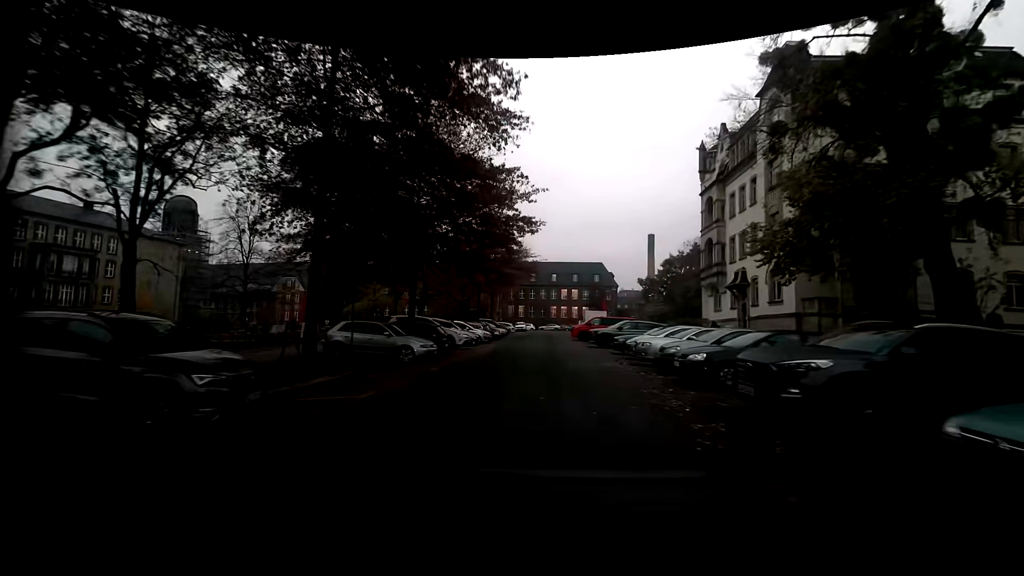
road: residential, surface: asphalt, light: Day
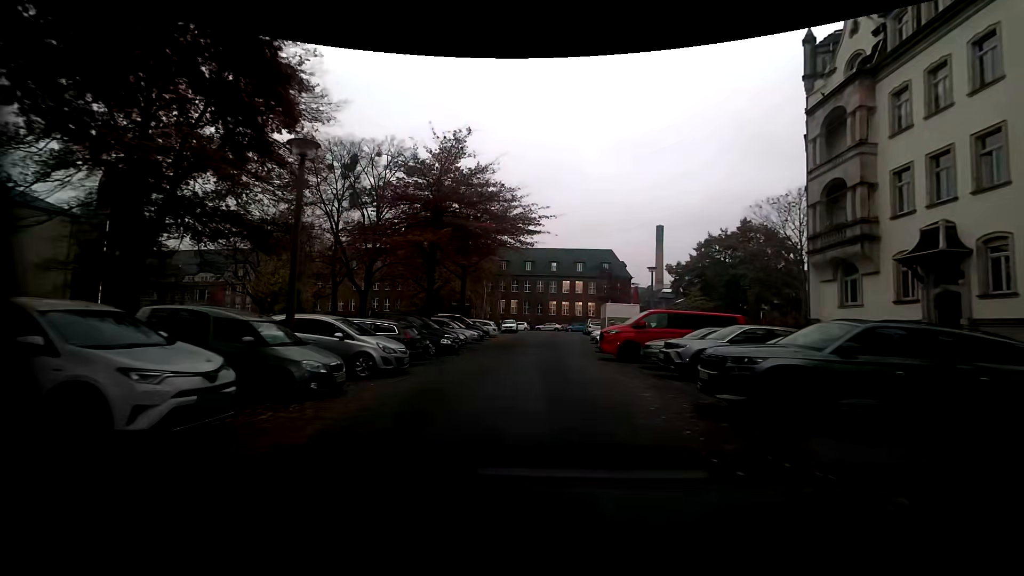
(+0.4, +20.5) m; 0°
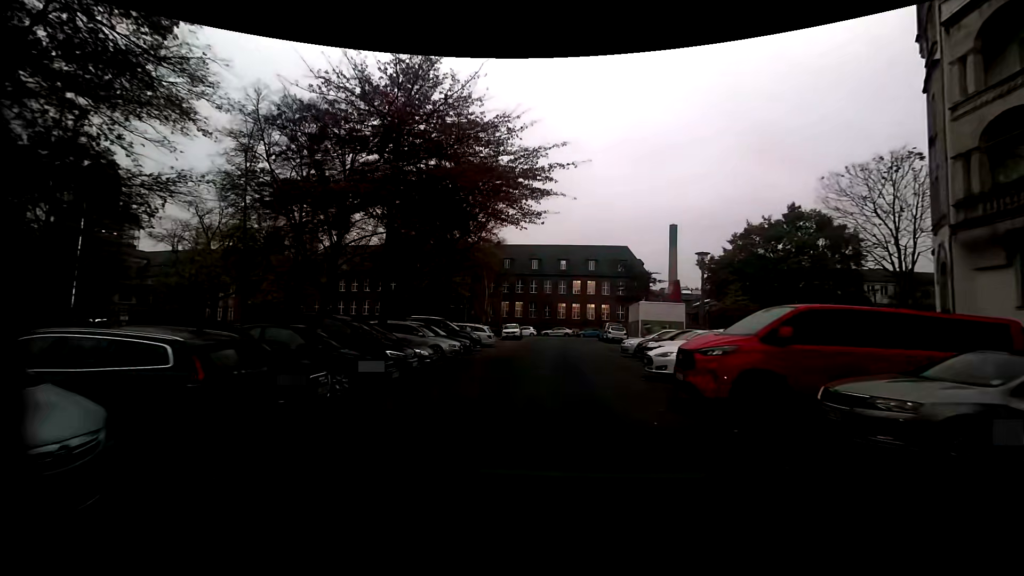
(+0.1, +9.6) m; 0°
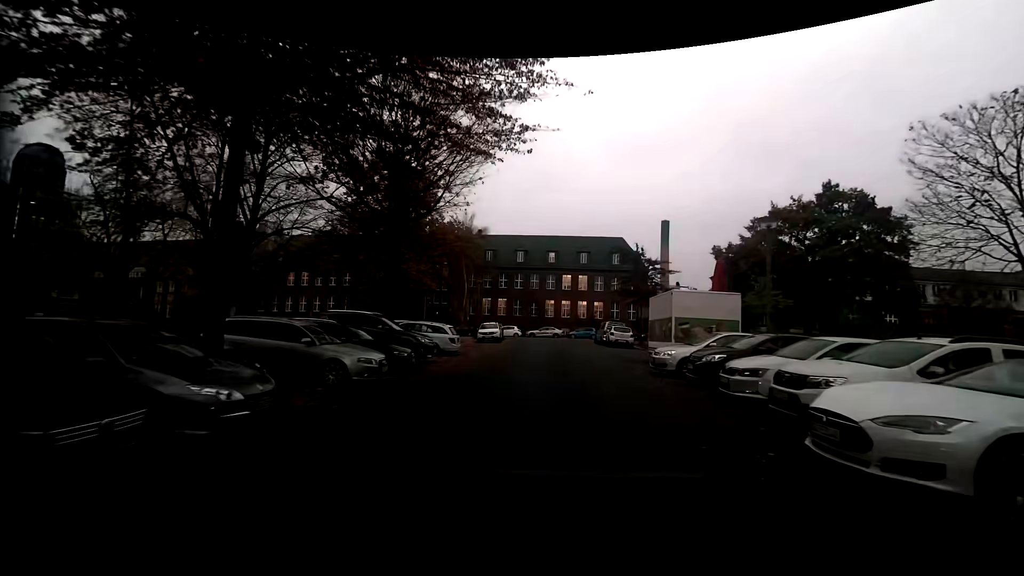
(+0.2, +9.2) m; +3°
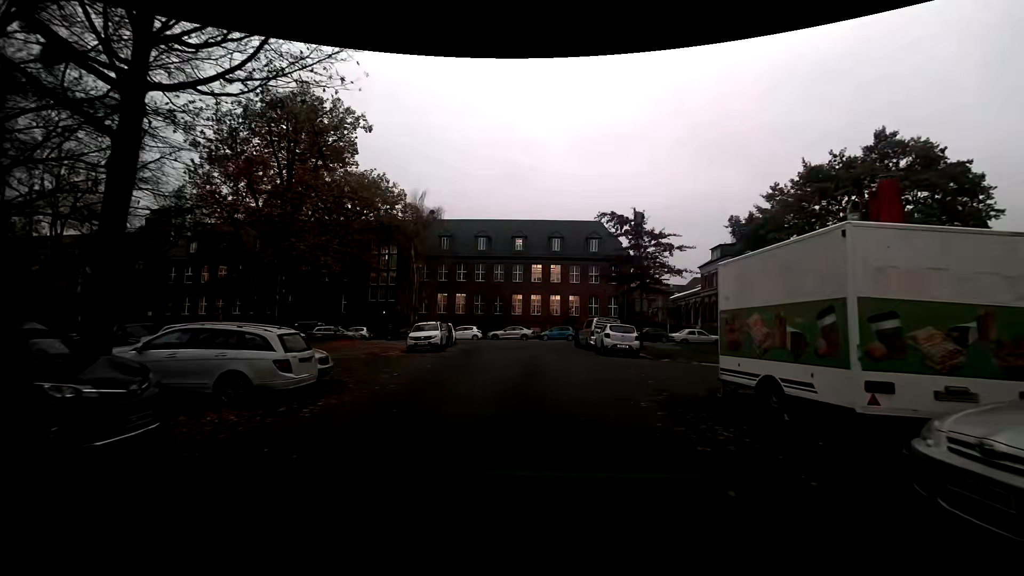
(+0.3, +11.9) m; +1°
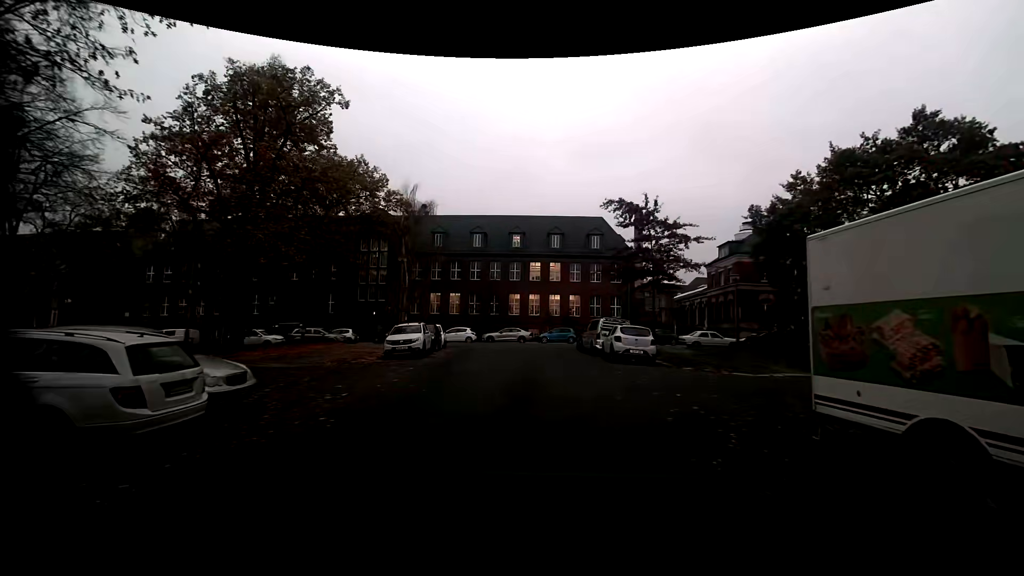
(+0.1, +3.5) m; +2°
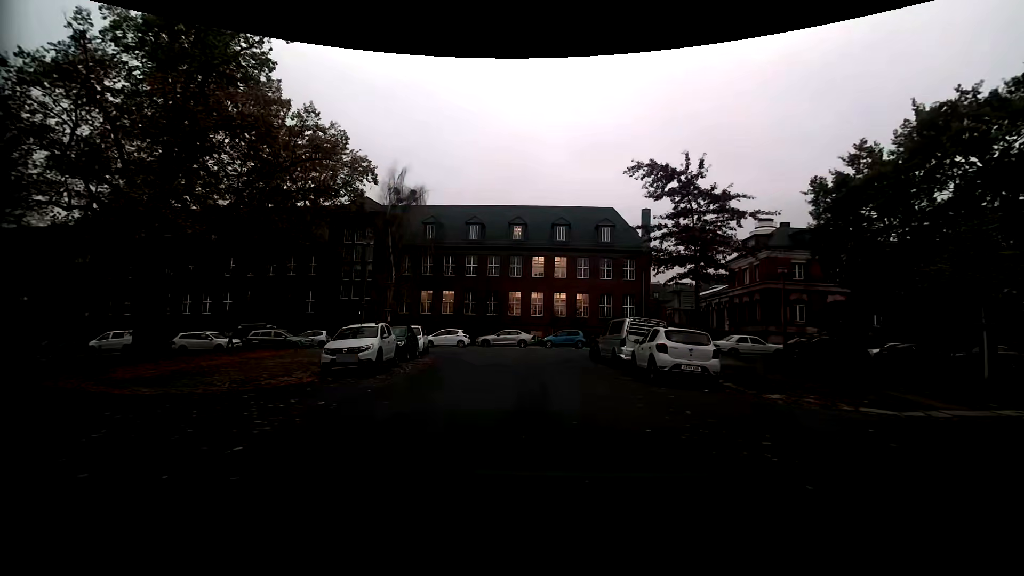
(-0.1, +6.5) m; -1°
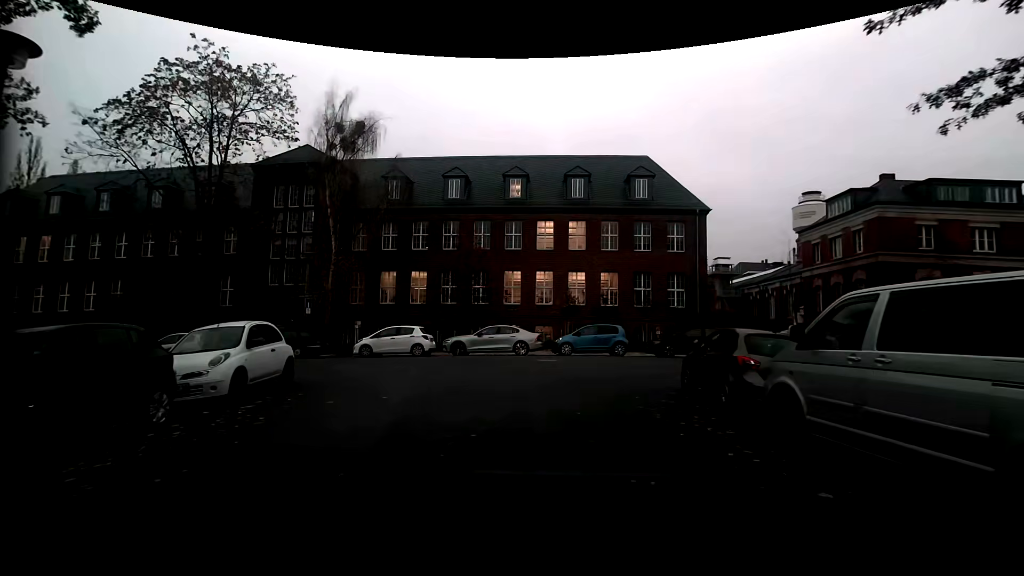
(0.0, +16.2) m; 0°
